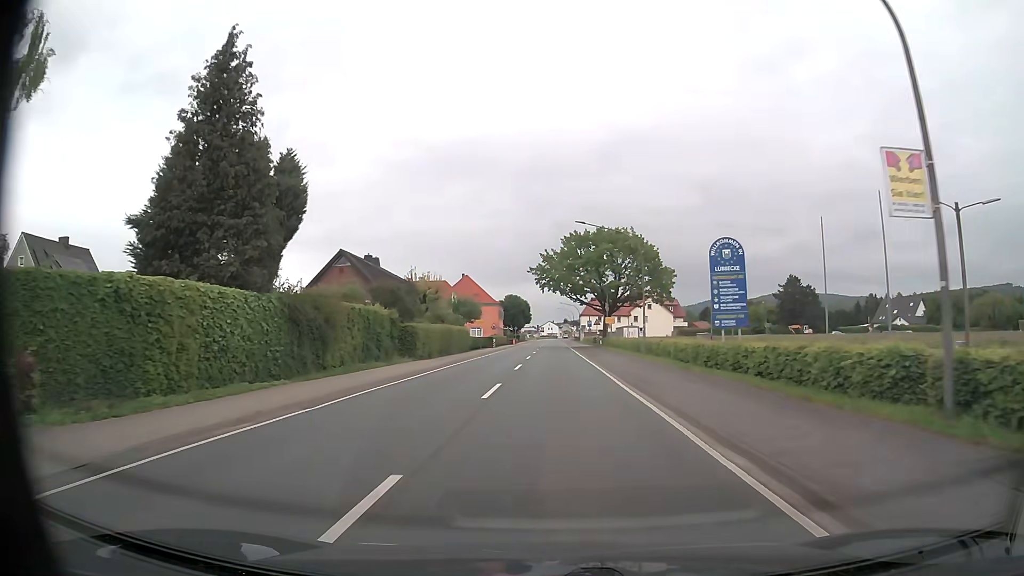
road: primary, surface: asphalt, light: Day
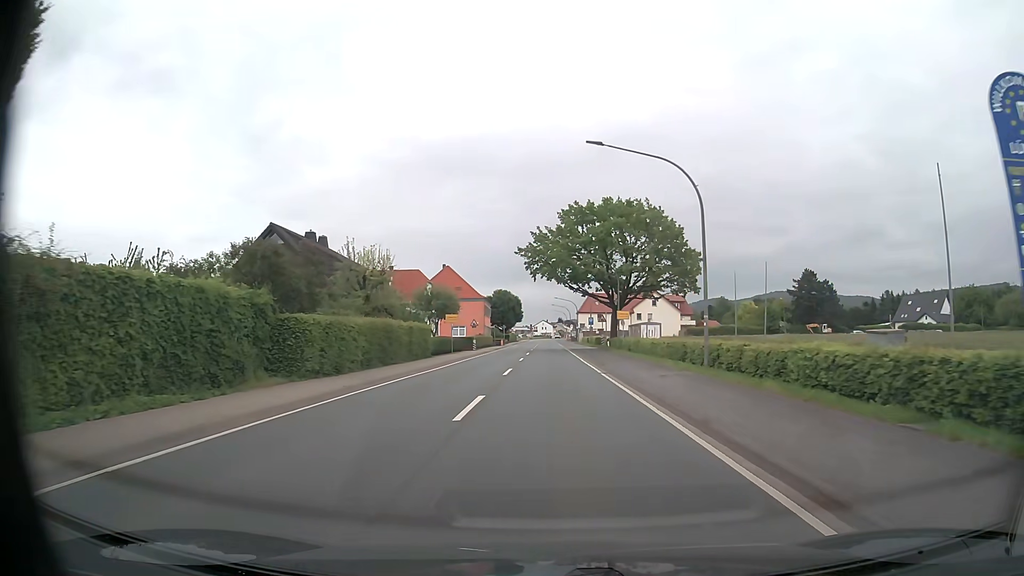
(+0.1, +16.1) m; +1°
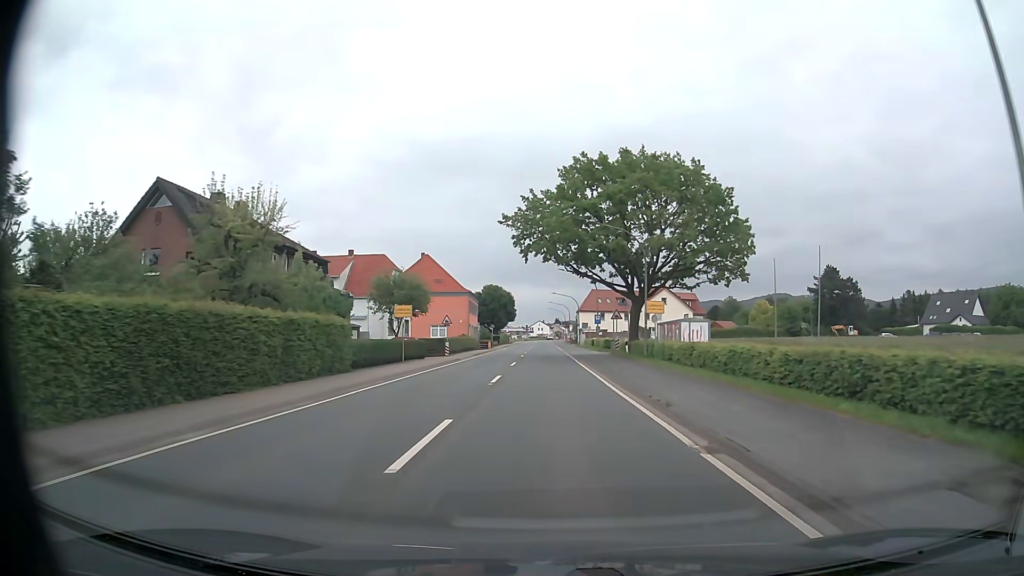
(0.0, +16.1) m; 0°
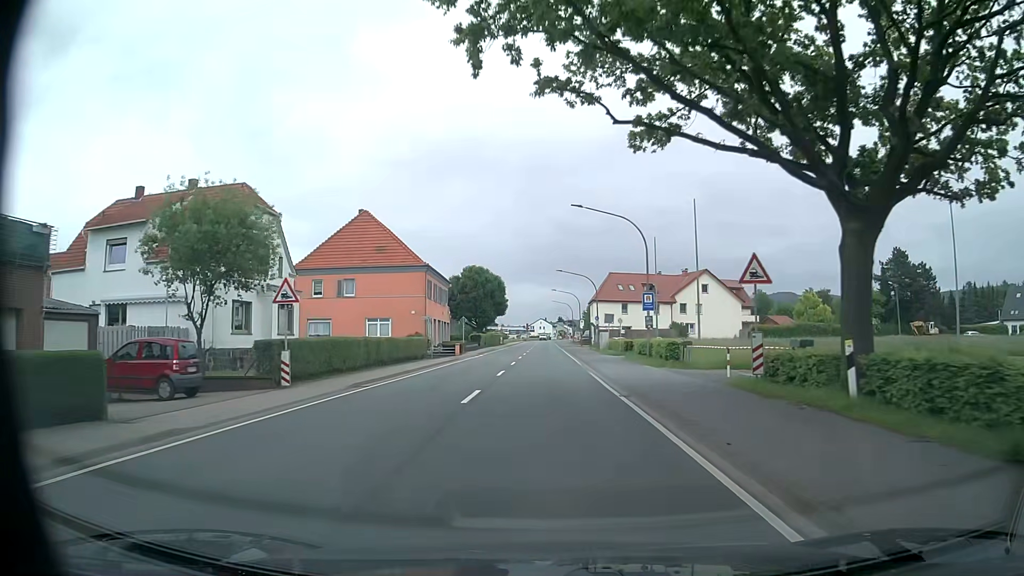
(0.0, +32.2) m; 0°
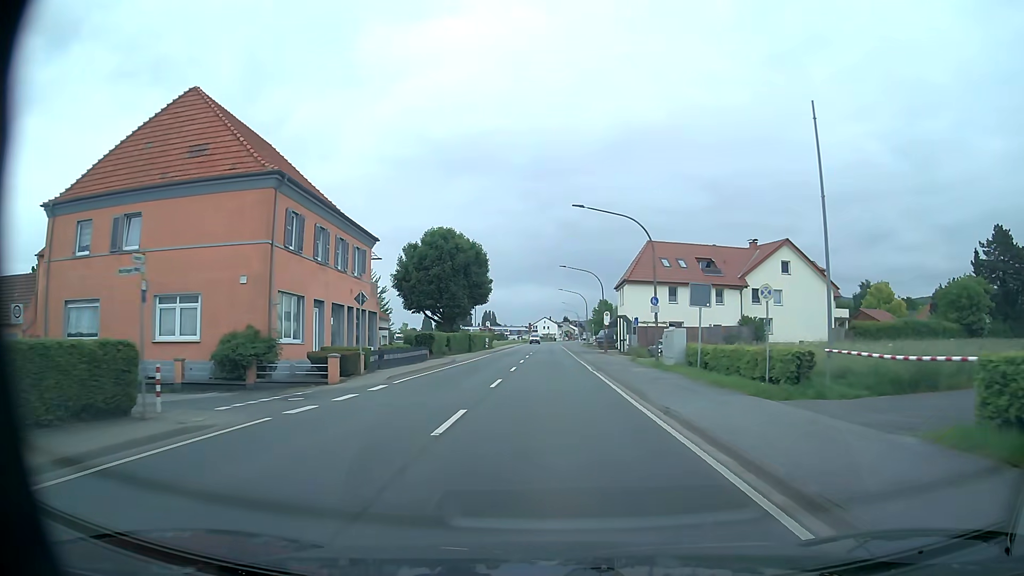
(-0.1, +32.2) m; 0°
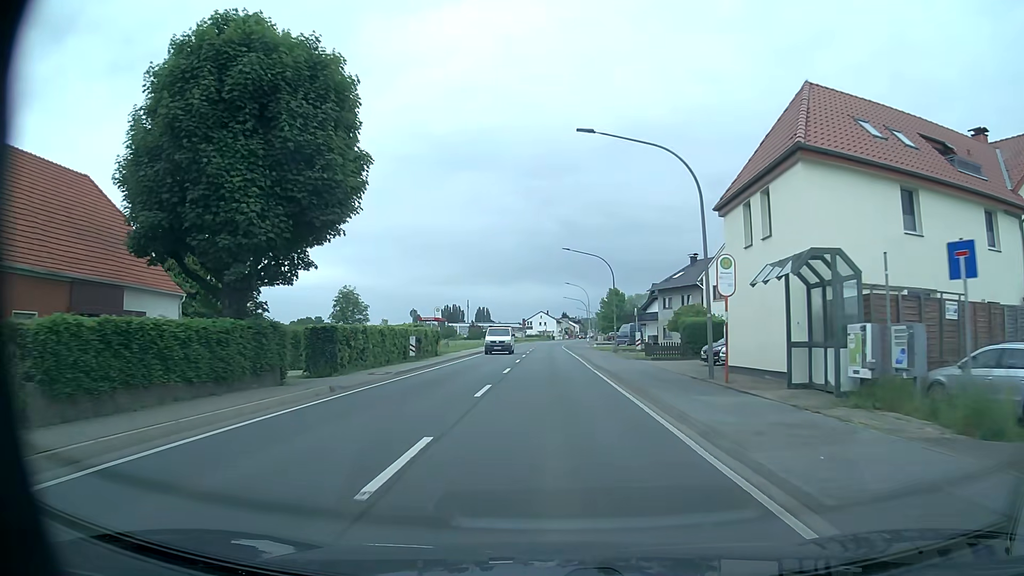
(+0.1, +40.3) m; 0°
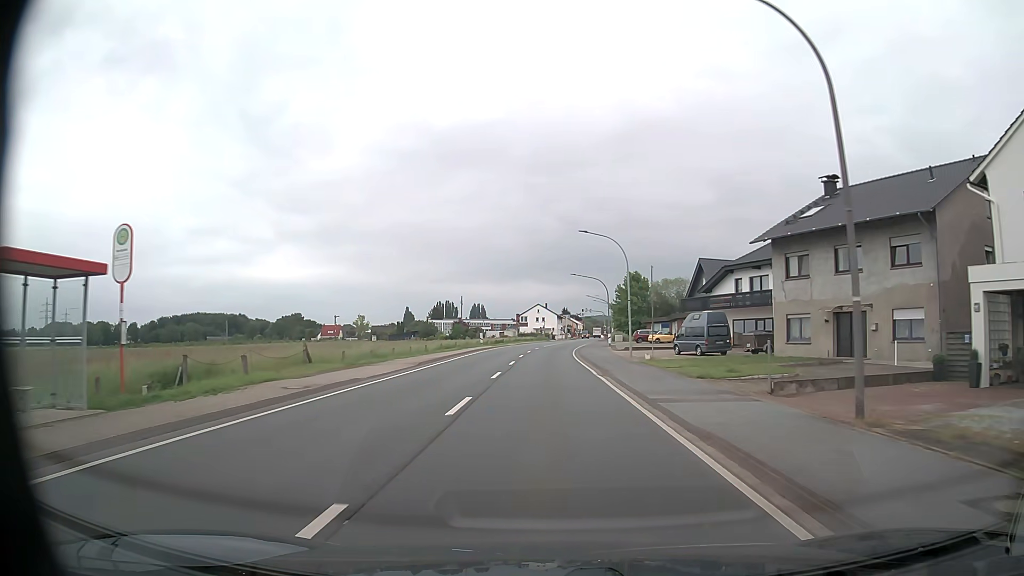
(+0.1, +40.3) m; 0°
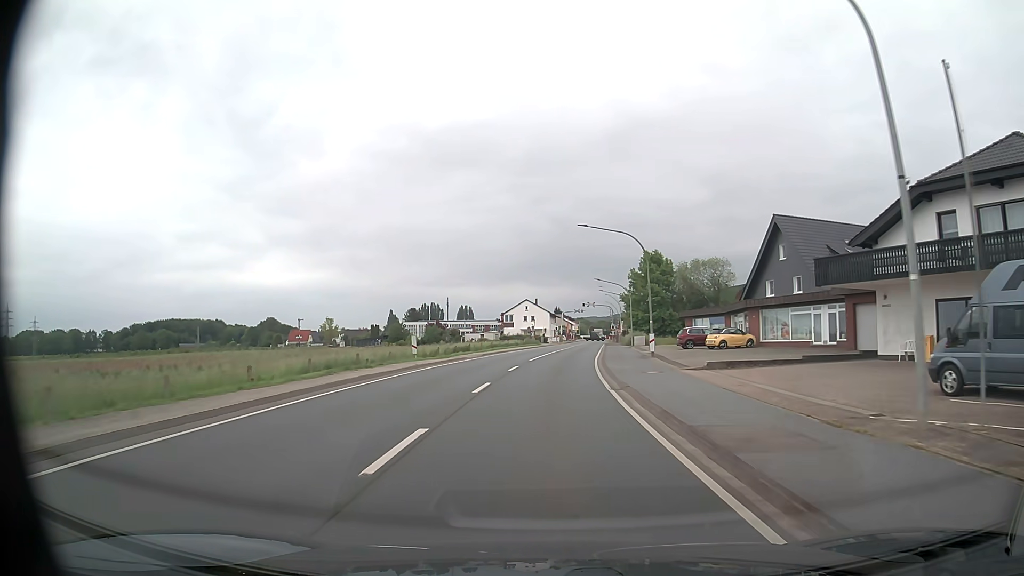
(+0.2, +32.3) m; +1°
(0, +10) (0, +20) (+1, +30) (+1, +40) (+2, +50) (+3, +60) (+3, +70) (+4, +80) (+5, +90) (+6, +100) m
